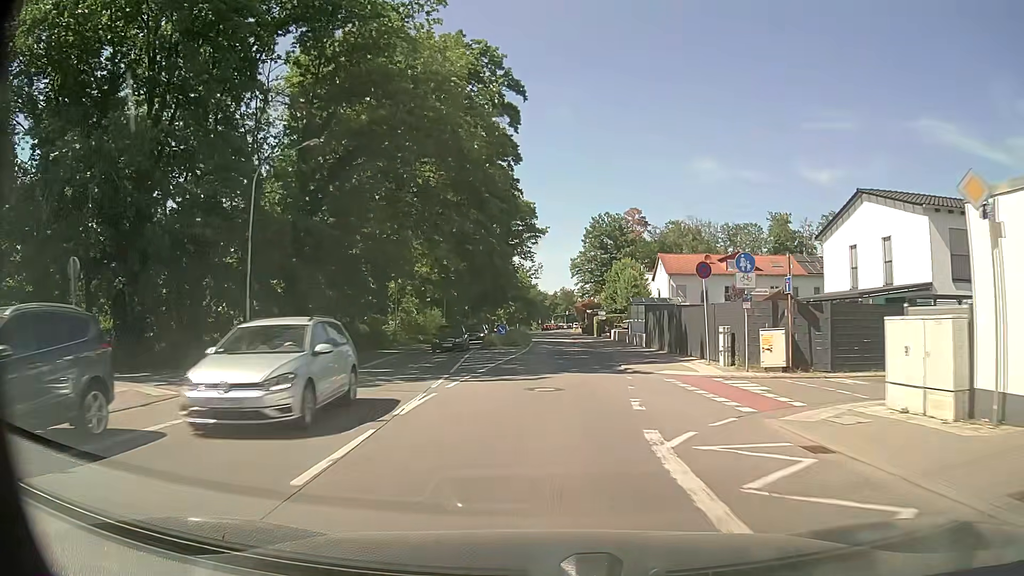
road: primary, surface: asphalt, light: Day
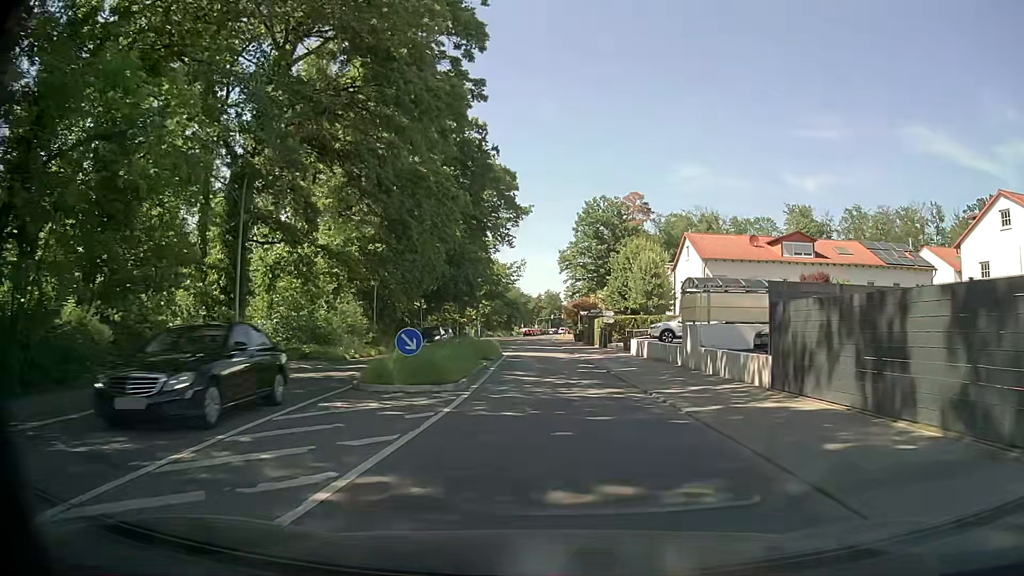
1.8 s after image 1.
(+0.3, +22.9) m; +2°
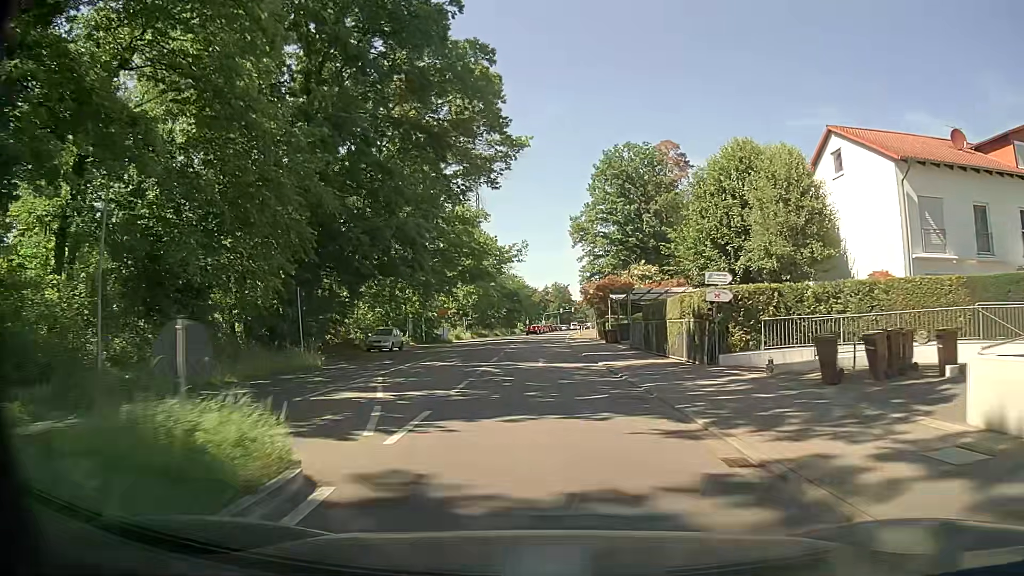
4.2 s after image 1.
(-0.3, +30.5) m; -1°
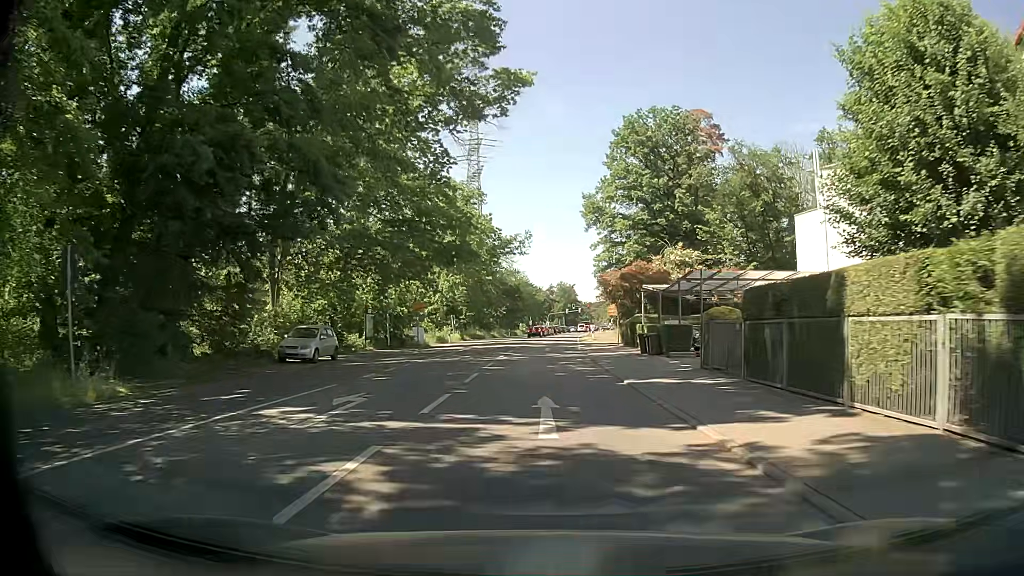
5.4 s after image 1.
(0.0, +15.2) m; 0°
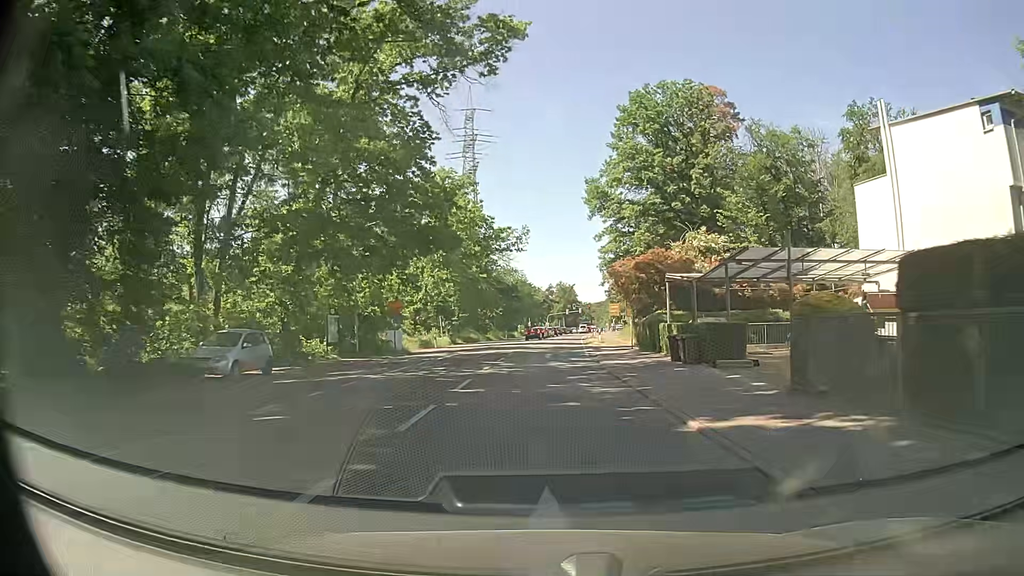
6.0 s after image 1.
(0.0, +7.6) m; 0°
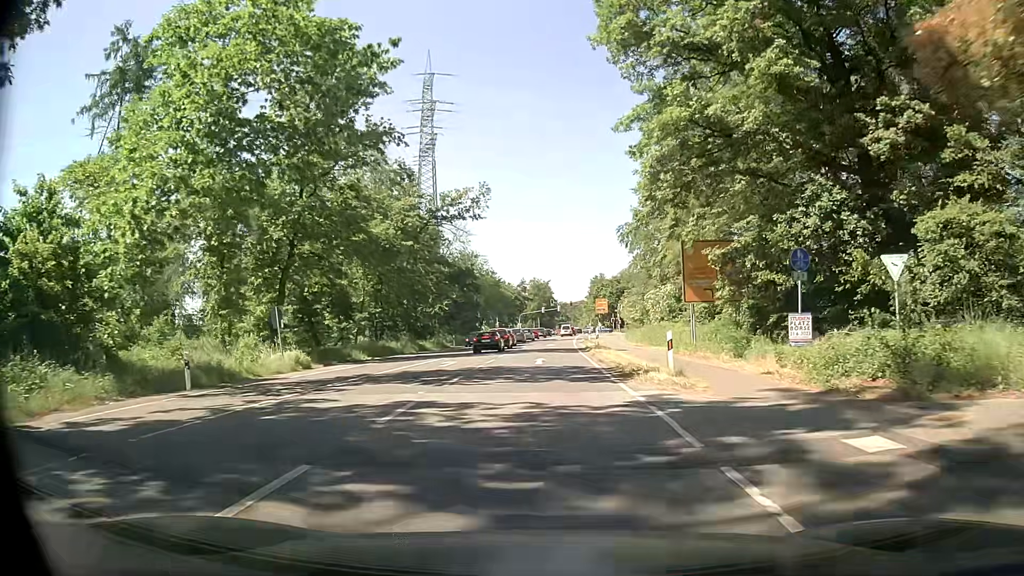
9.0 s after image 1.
(+0.4, +35.3) m; +2°
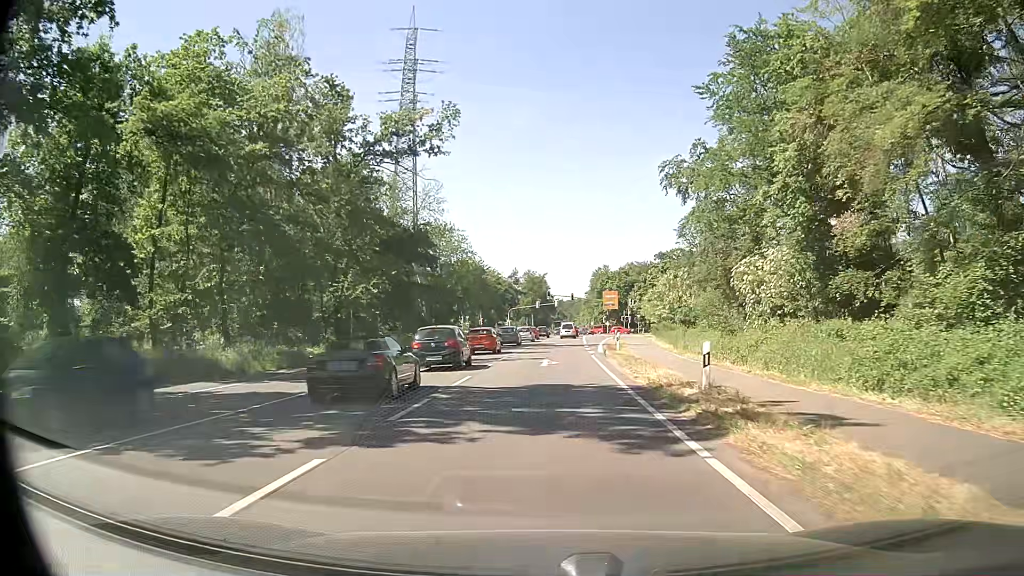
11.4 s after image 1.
(+0.1, +28.8) m; 0°
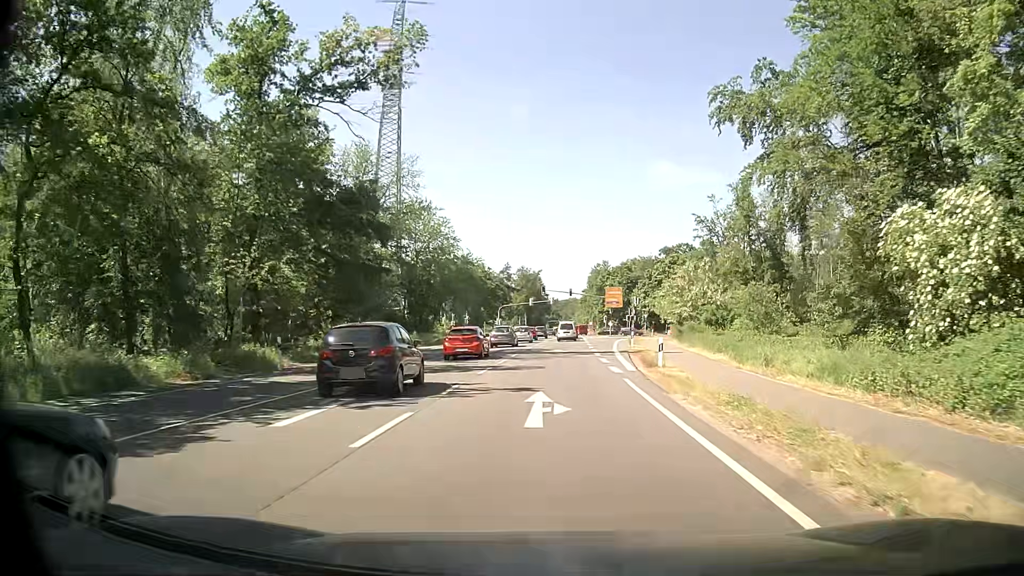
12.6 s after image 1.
(+0.1, +14.5) m; +1°
(0, +10) (0, +20) (0, +30) (+1, +40) (+1, +50) (+2, +60) (+2, +70) (+3, +80) (+3, +90) (+4, +100) m
